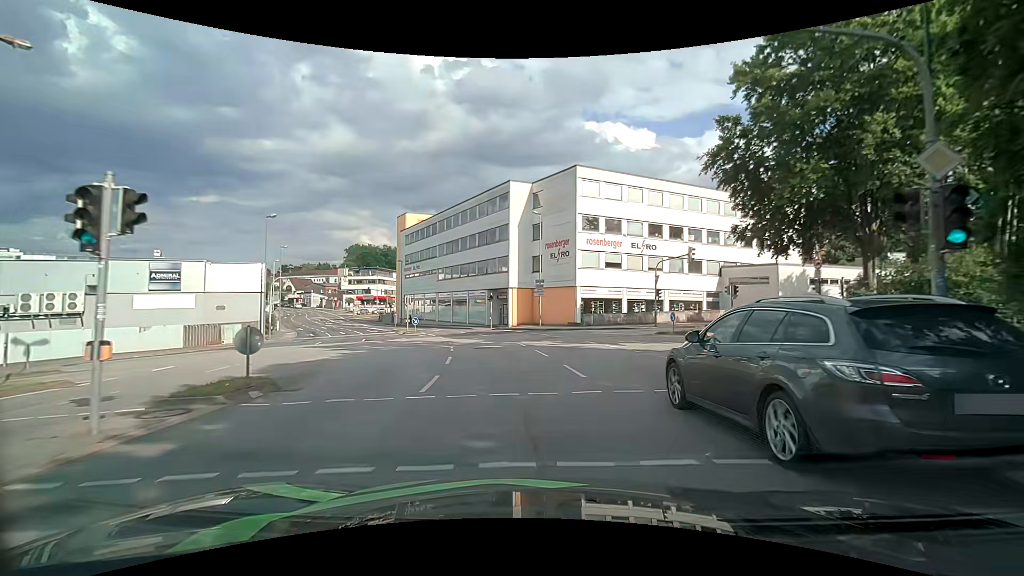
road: tertiary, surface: asphalt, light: Day
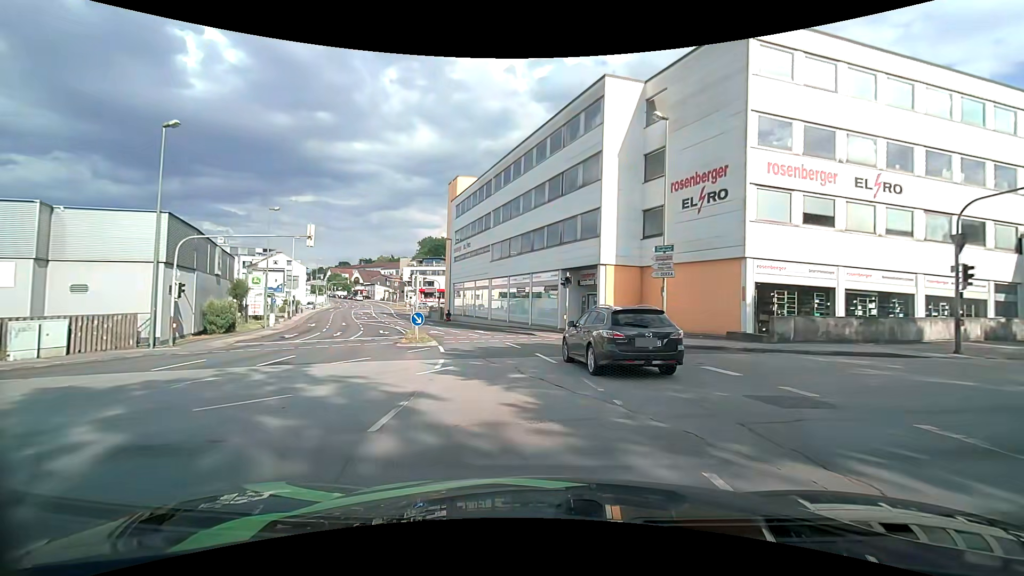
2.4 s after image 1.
(-1.4, +21.0) m; -8°
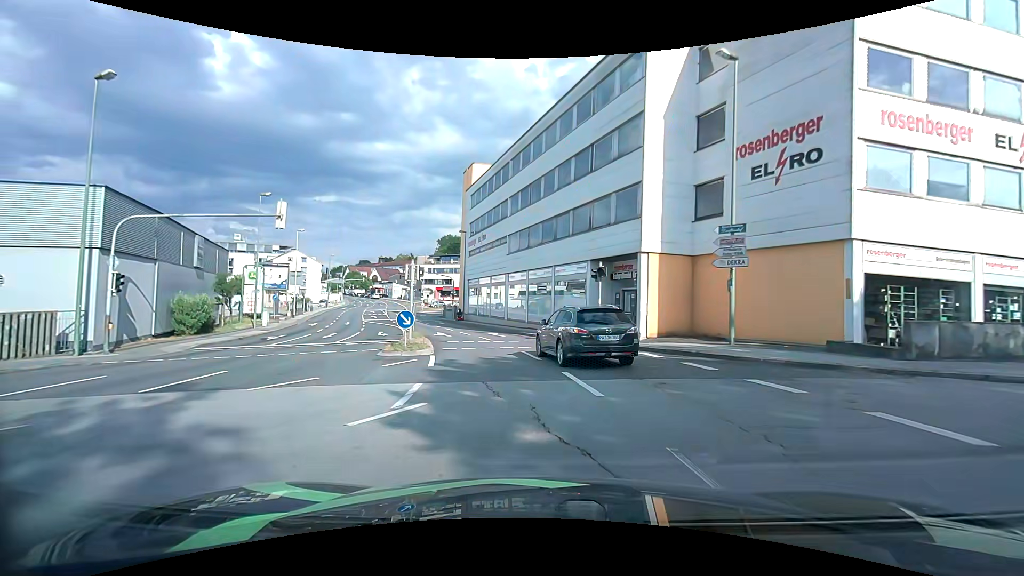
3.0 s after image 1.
(-0.1, +5.2) m; -2°
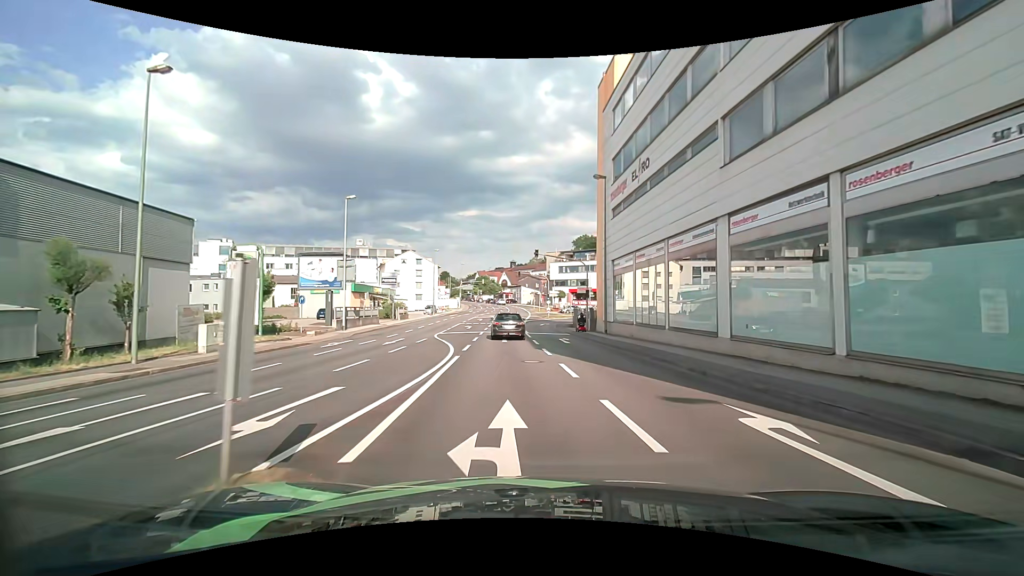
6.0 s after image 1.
(-3.4, +24.4) m; -16°
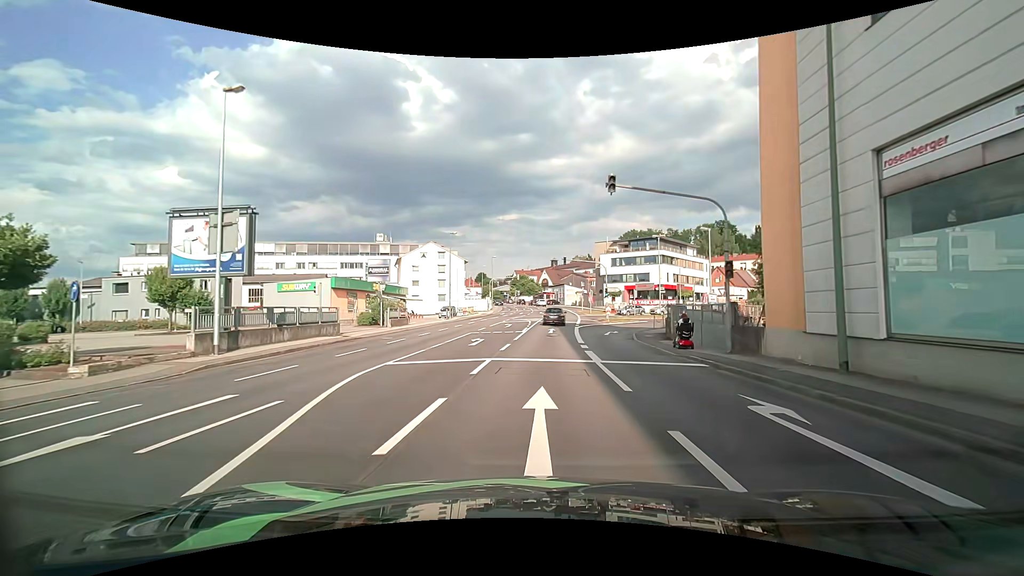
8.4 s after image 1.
(-1.3, +20.3) m; -5°
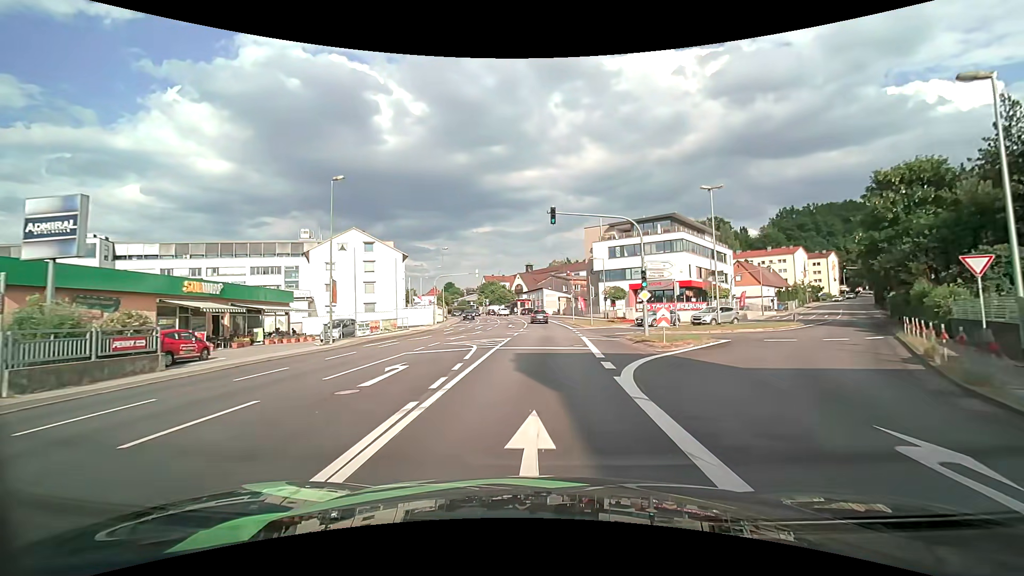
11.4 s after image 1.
(+0.5, +28.3) m; +3°
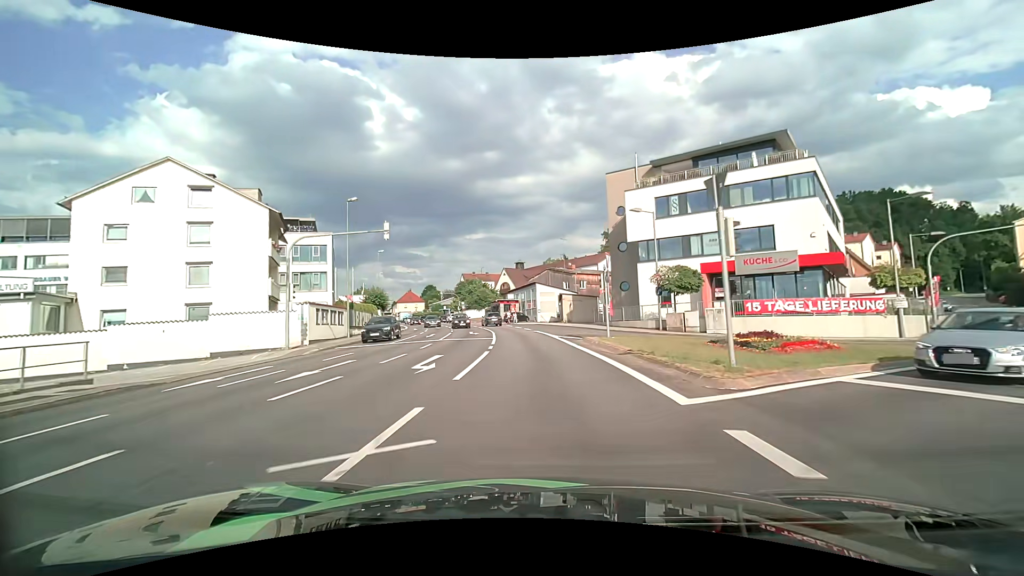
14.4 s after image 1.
(+0.3, +32.3) m; +1°
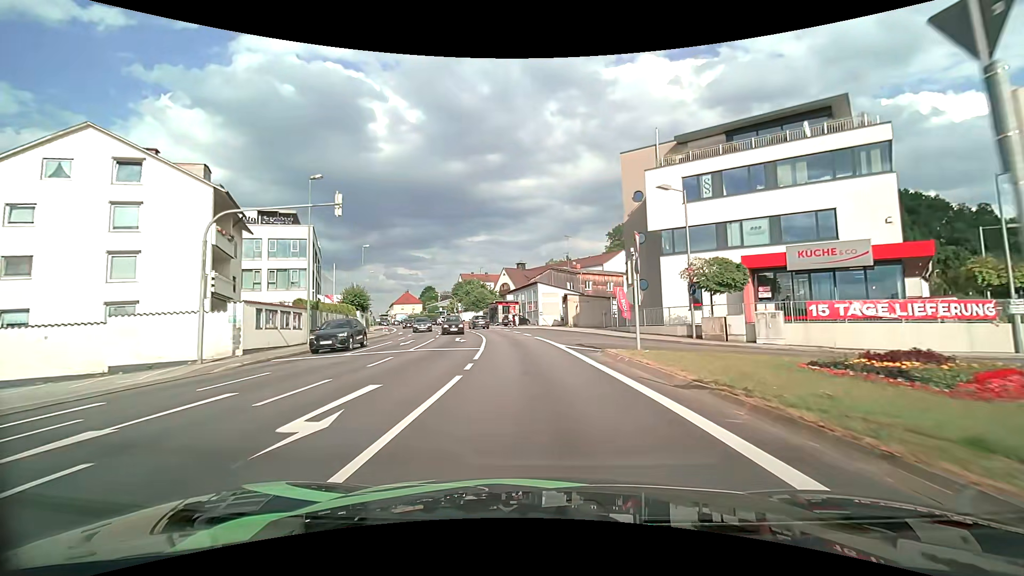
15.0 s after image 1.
(0.0, +6.5) m; 0°
(0, +10) (-1, +20) (-2, +30) (-3, +40) (-5, +50) (-8, +59) (-10, +69) (-13, +78) (-16, +88) (-20, +97) m
